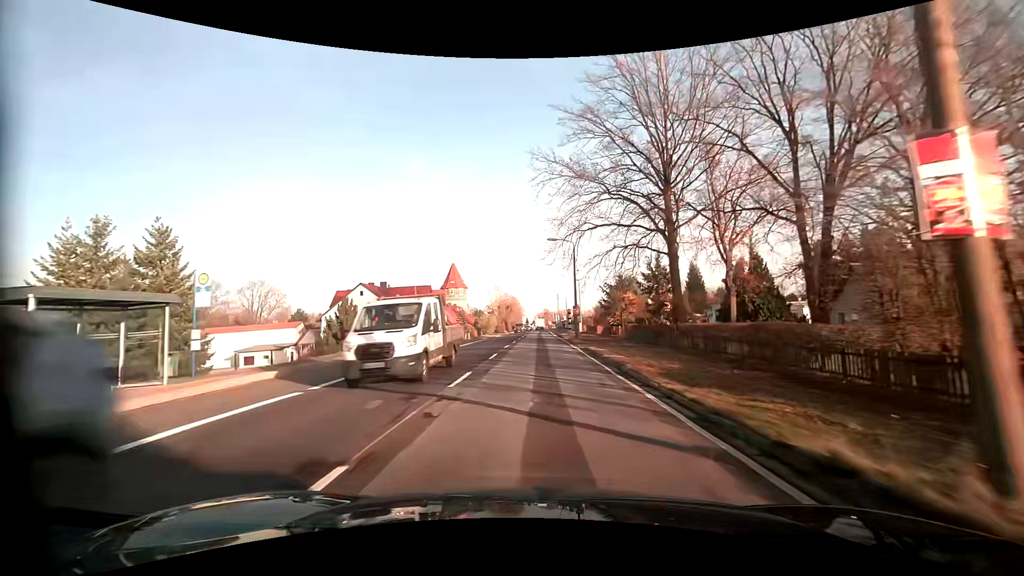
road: primary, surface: asphalt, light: Day
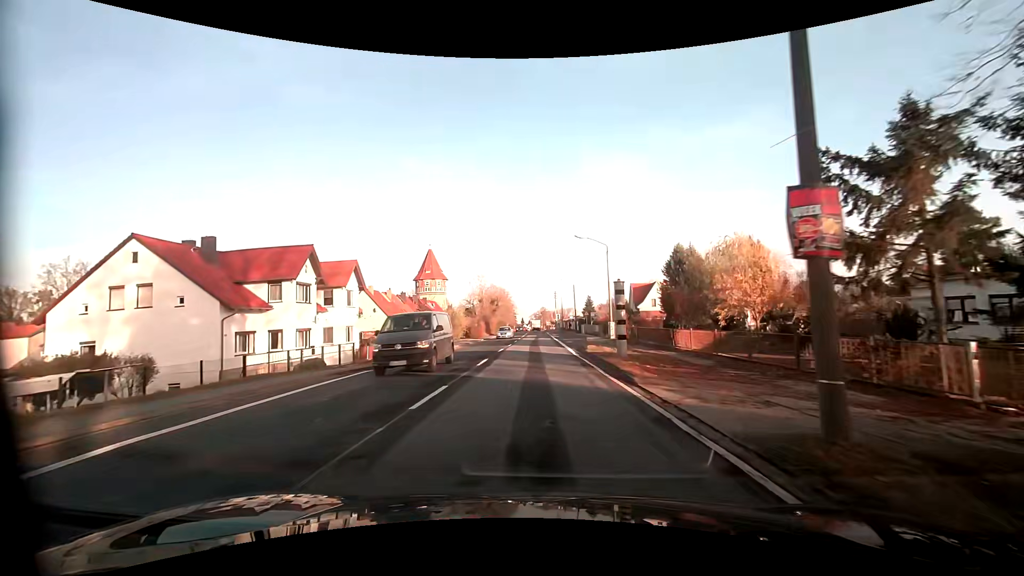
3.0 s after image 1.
(-0.1, +38.4) m; 0°
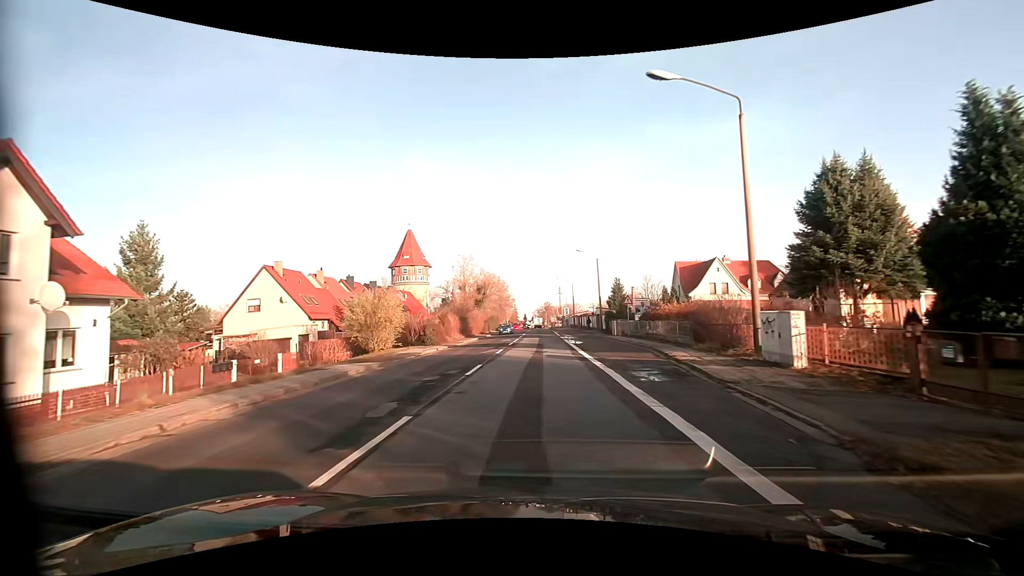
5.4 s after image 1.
(+0.1, +30.6) m; 0°
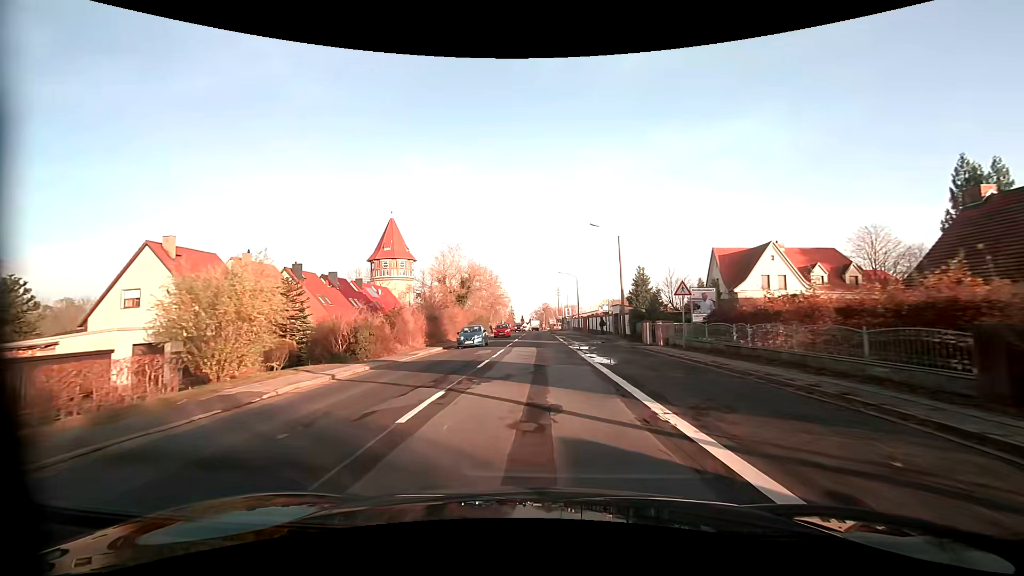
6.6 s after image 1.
(0.0, +15.5) m; +1°
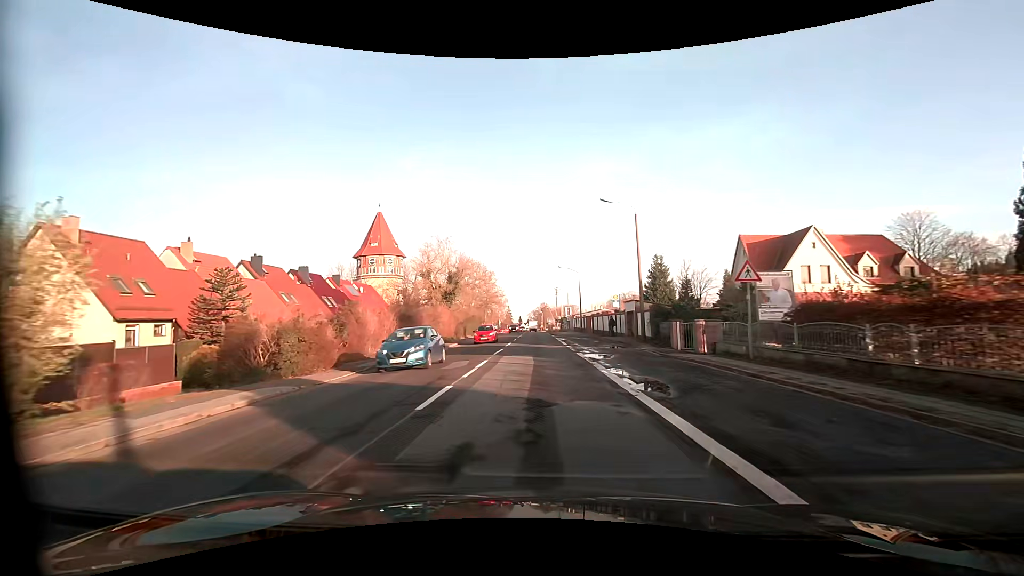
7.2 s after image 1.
(0.0, +7.8) m; 0°
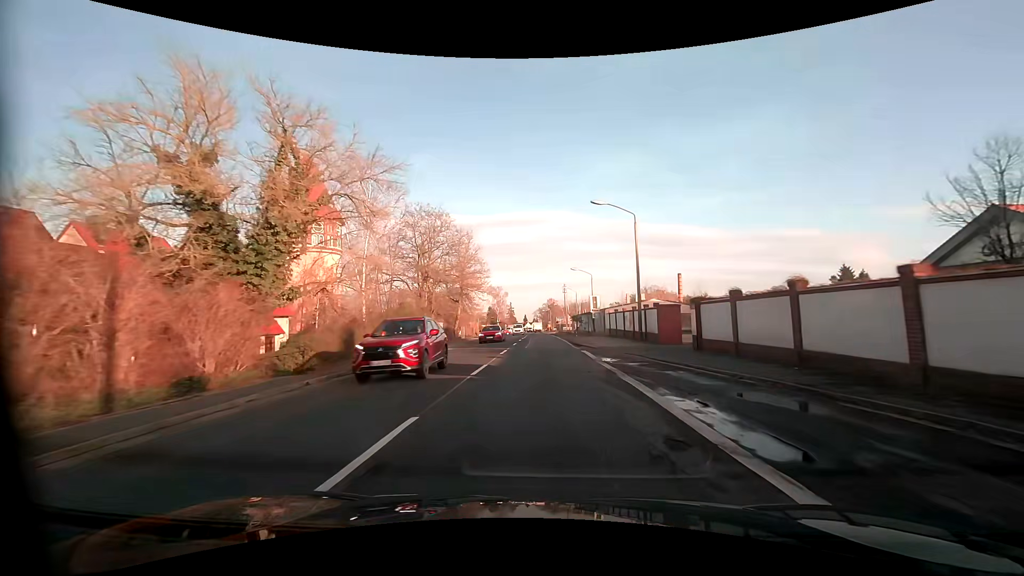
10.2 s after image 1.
(-0.3, +38.8) m; -1°
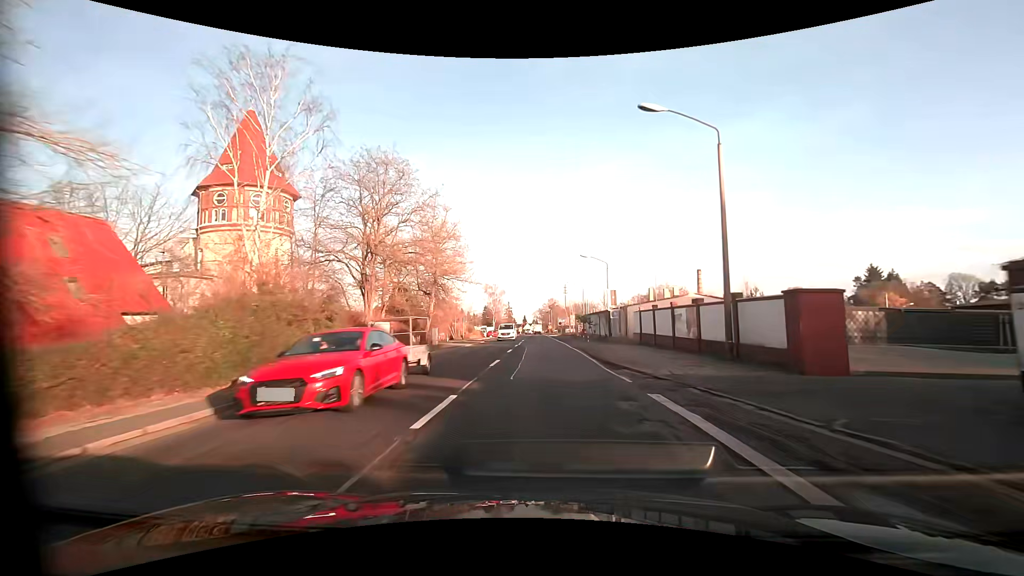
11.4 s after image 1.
(+0.1, +15.7) m; +1°
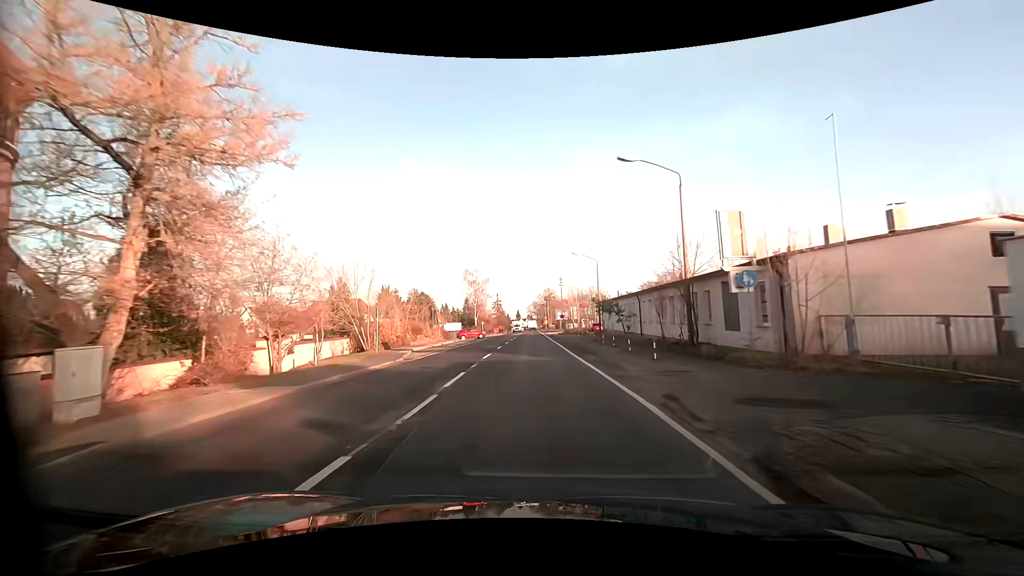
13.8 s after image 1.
(+0.2, +32.2) m; 0°
(0, +10) (0, +20) (0, +30) (-1, +40) (-1, +50) (-1, +60) (-1, +70) (-1, +80) (-1, +90) (-1, +100) m
